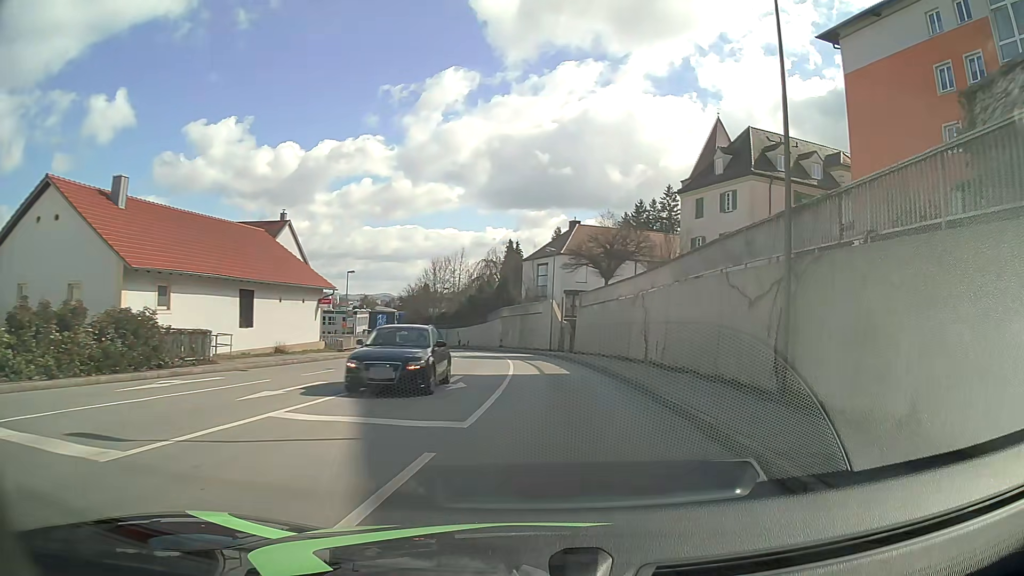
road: tertiary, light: Day
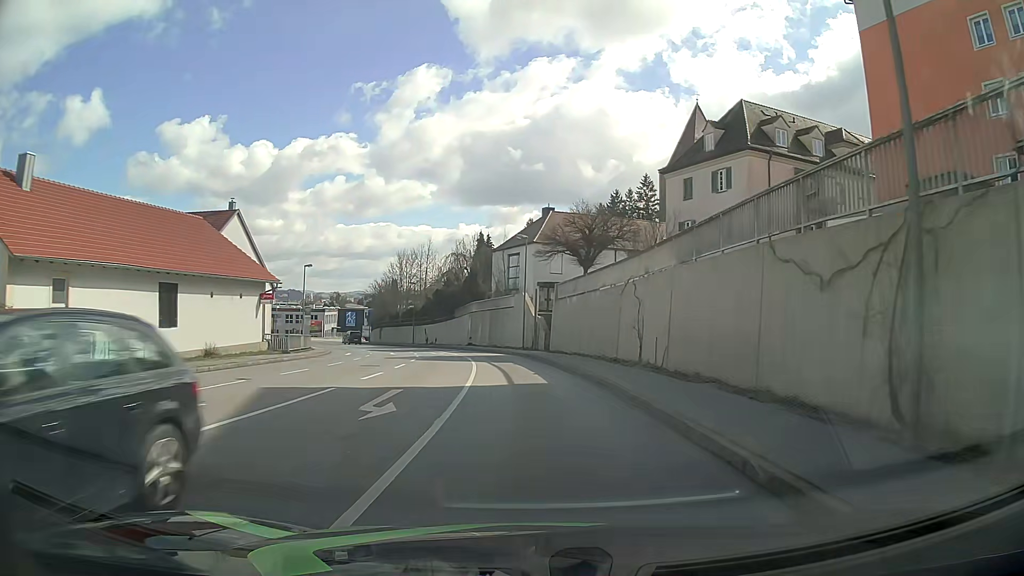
(+0.1, +5.5) m; +2°
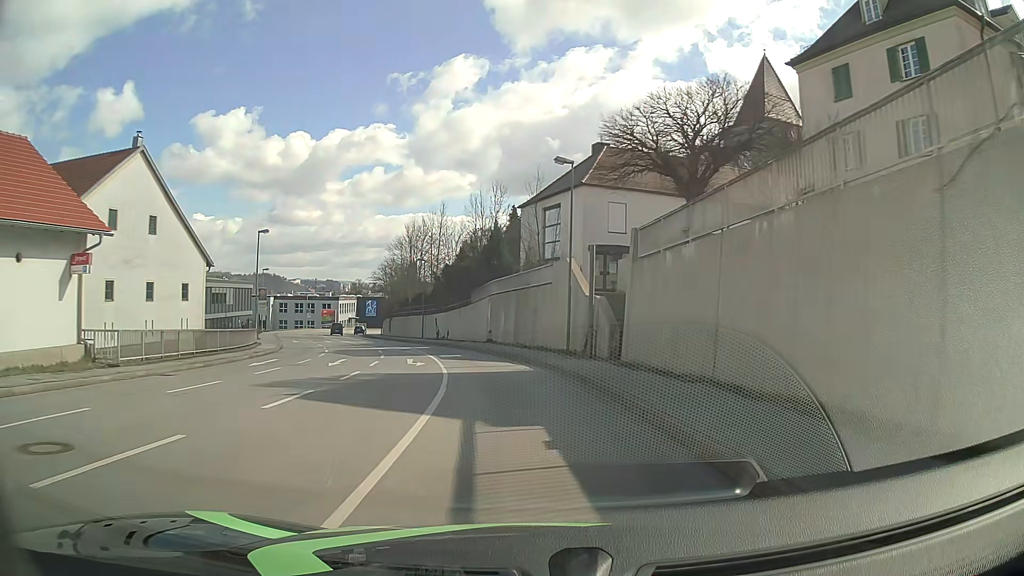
(-0.2, +20.1) m; -3°
